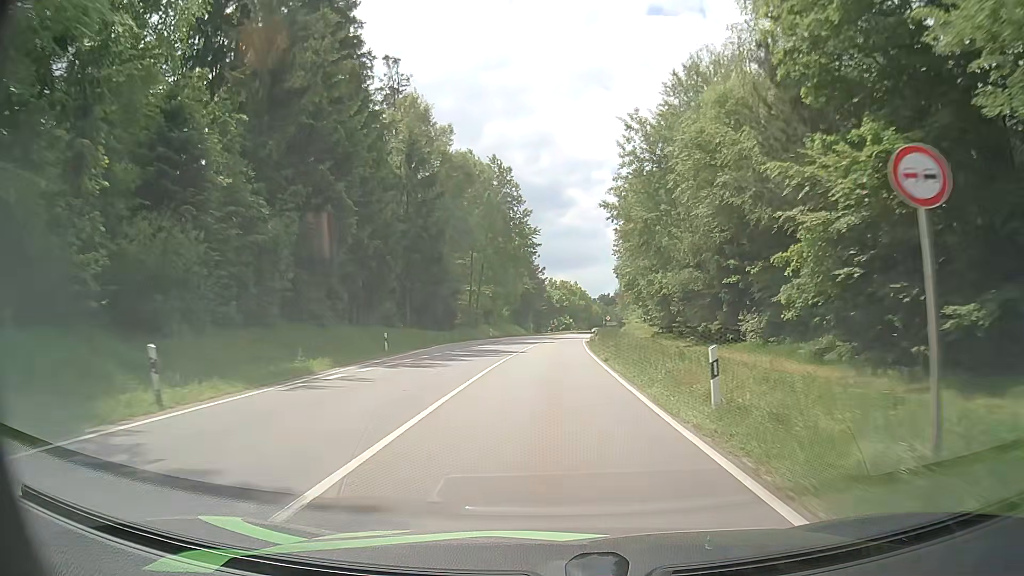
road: secondary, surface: asphalt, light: Day
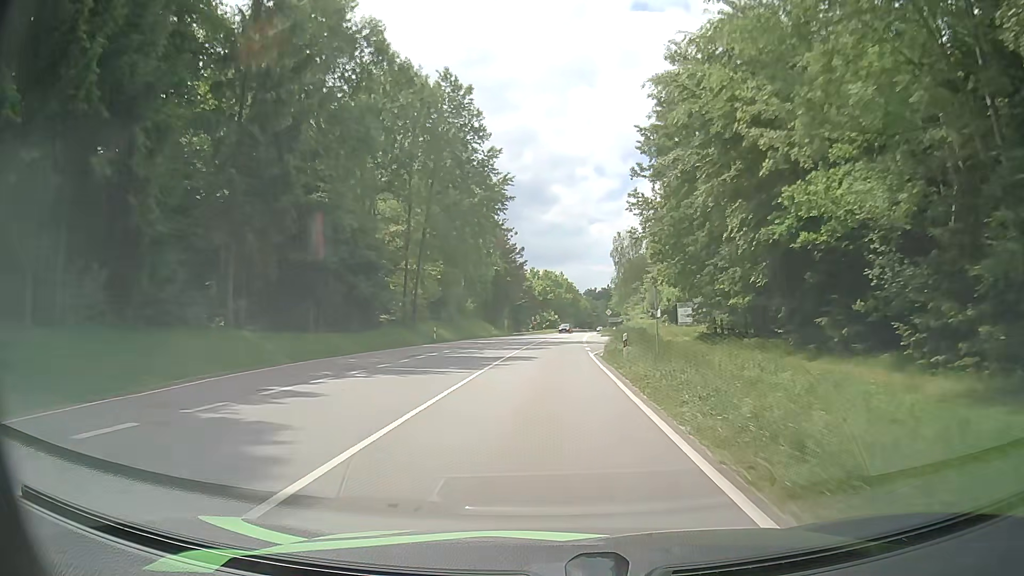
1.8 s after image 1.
(+0.5, +30.4) m; +2°
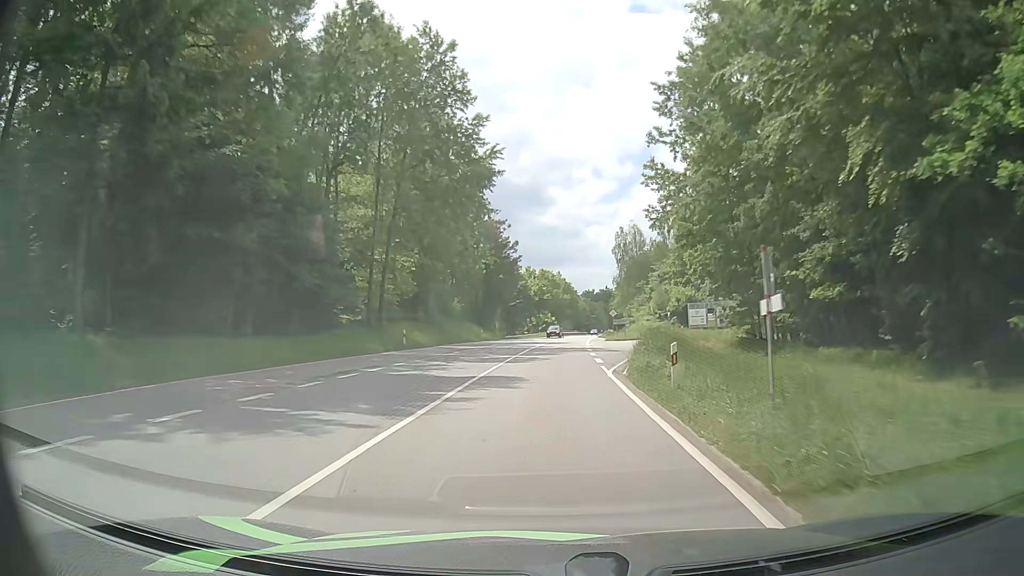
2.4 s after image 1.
(0.0, +10.1) m; 0°
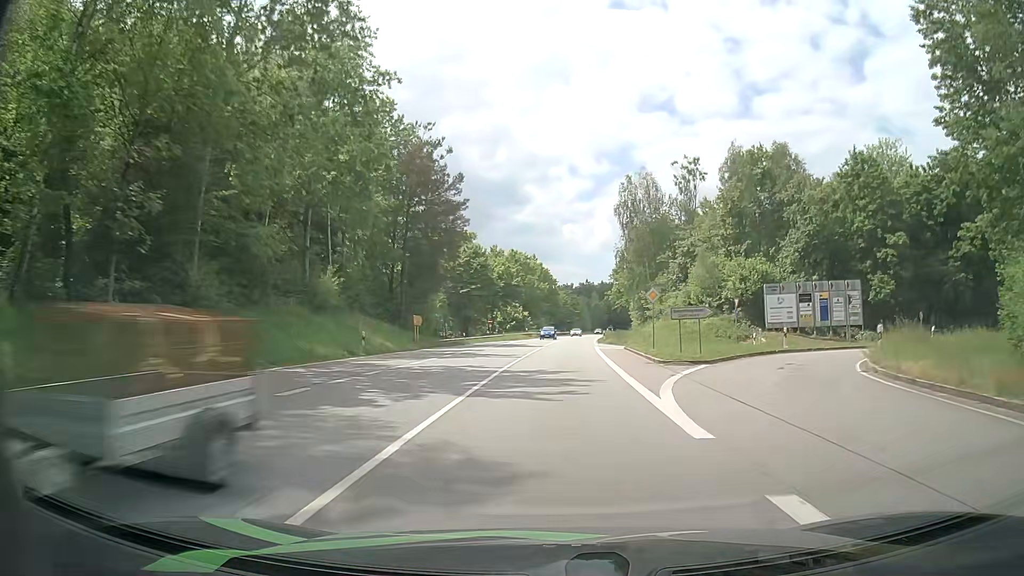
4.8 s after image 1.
(+0.4, +40.9) m; +2°
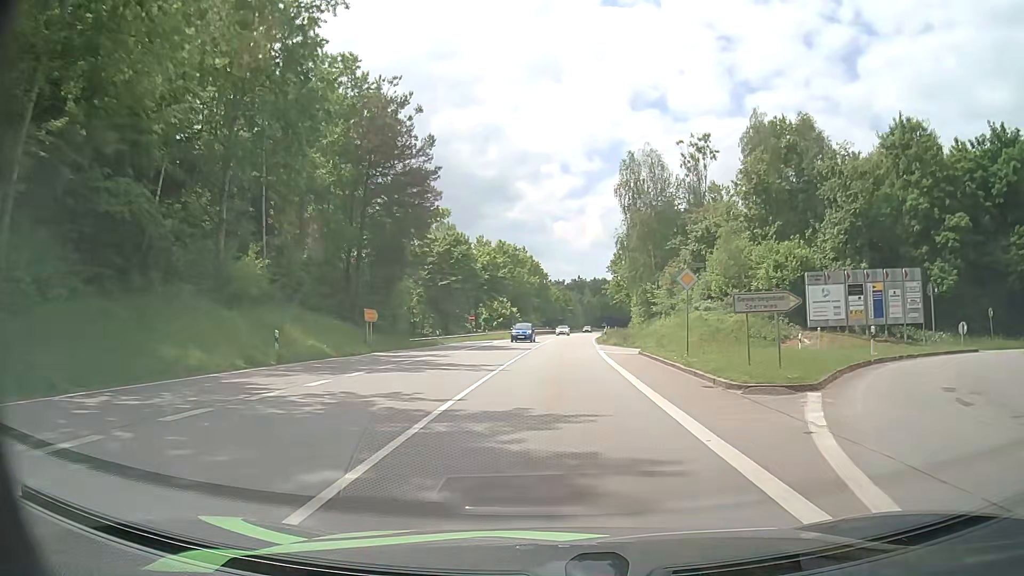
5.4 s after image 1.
(+0.1, +10.3) m; +1°
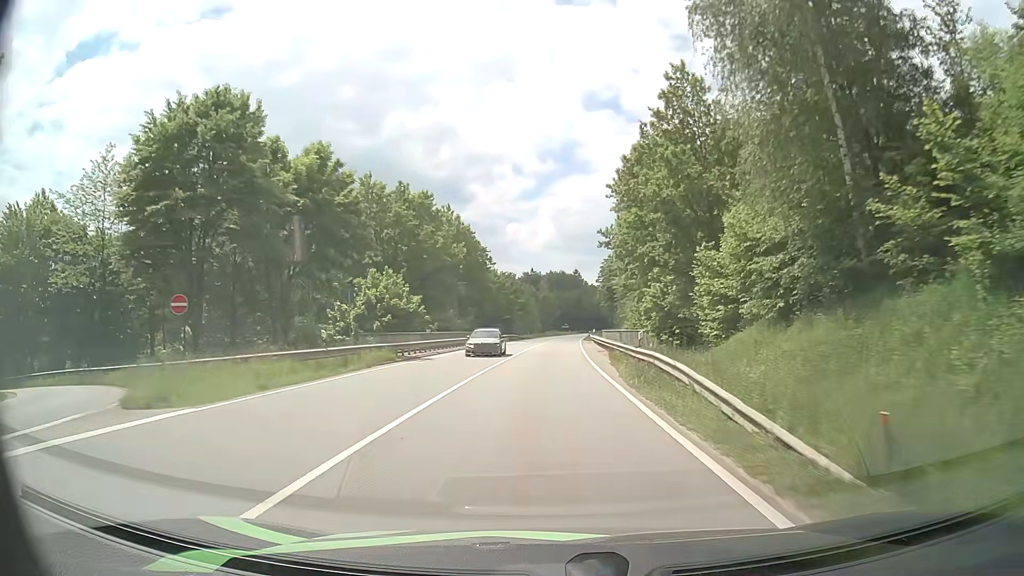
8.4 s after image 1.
(+1.7, +52.1) m; +4°
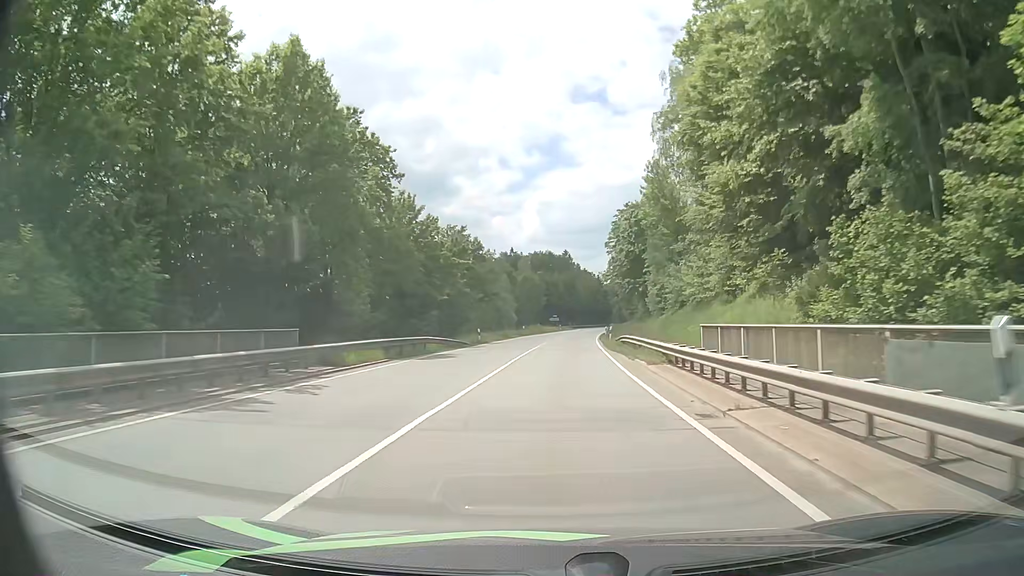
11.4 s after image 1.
(+0.5, +53.4) m; +1°
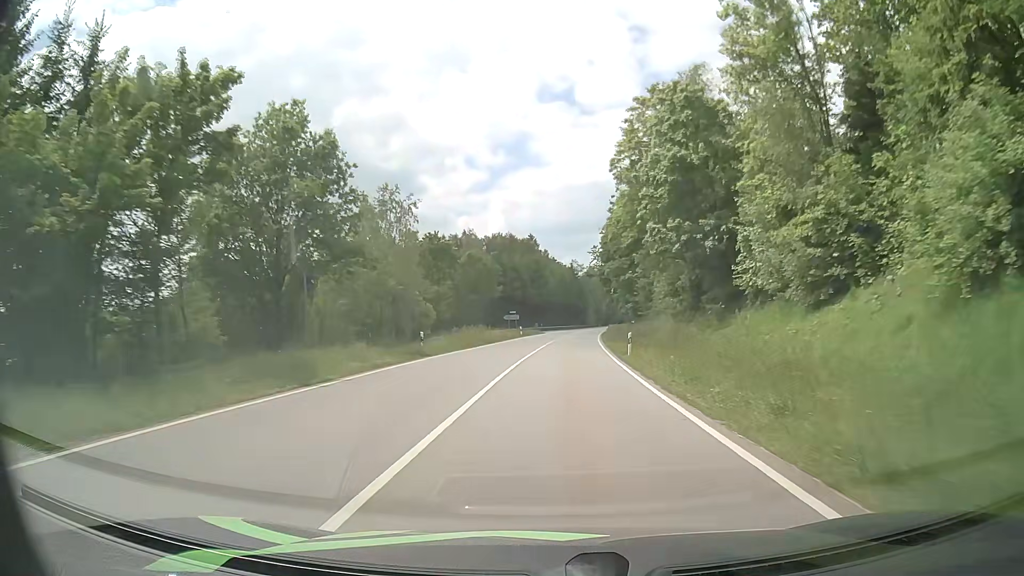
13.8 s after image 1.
(+1.2, +44.3) m; +4°
(0, +10) (0, +20) (0, +30) (+1, +40) (+1, +50) (+2, +60) (+2, +70) (+3, +80) (+4, +90) (+5, +100) m
